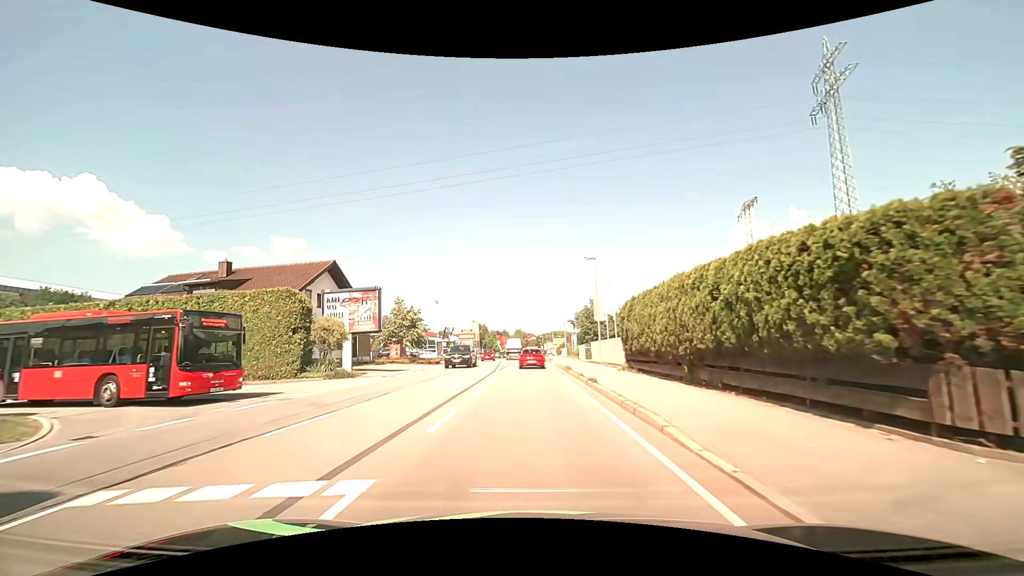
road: primary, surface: asphalt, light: Day
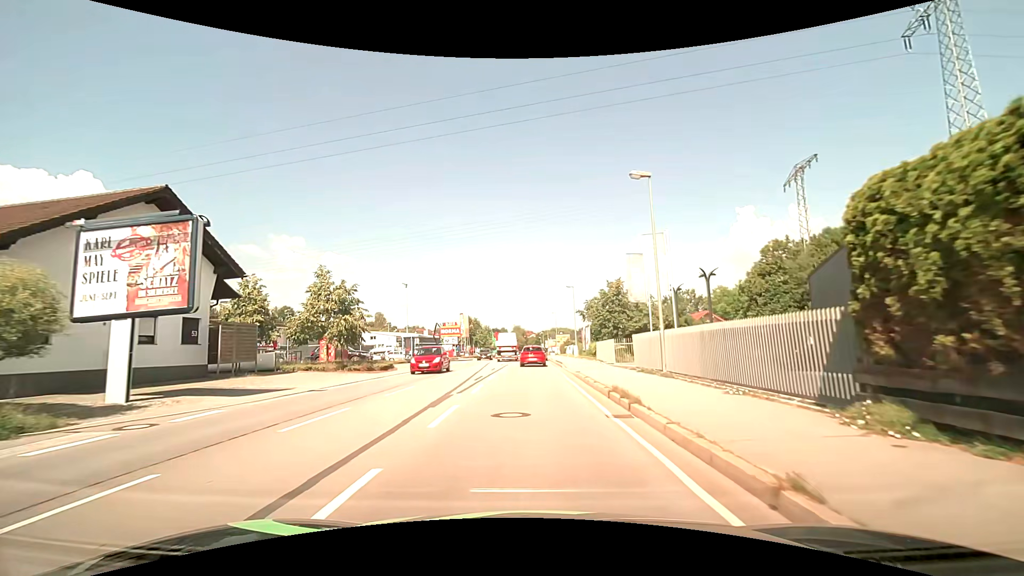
(0.0, +17.7) m; 0°
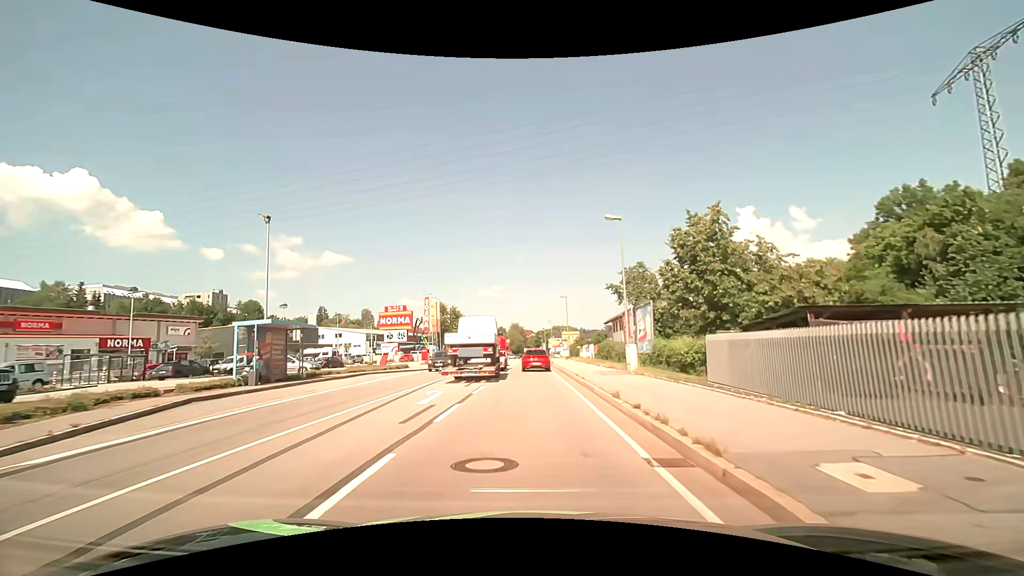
(0.0, +29.2) m; 0°
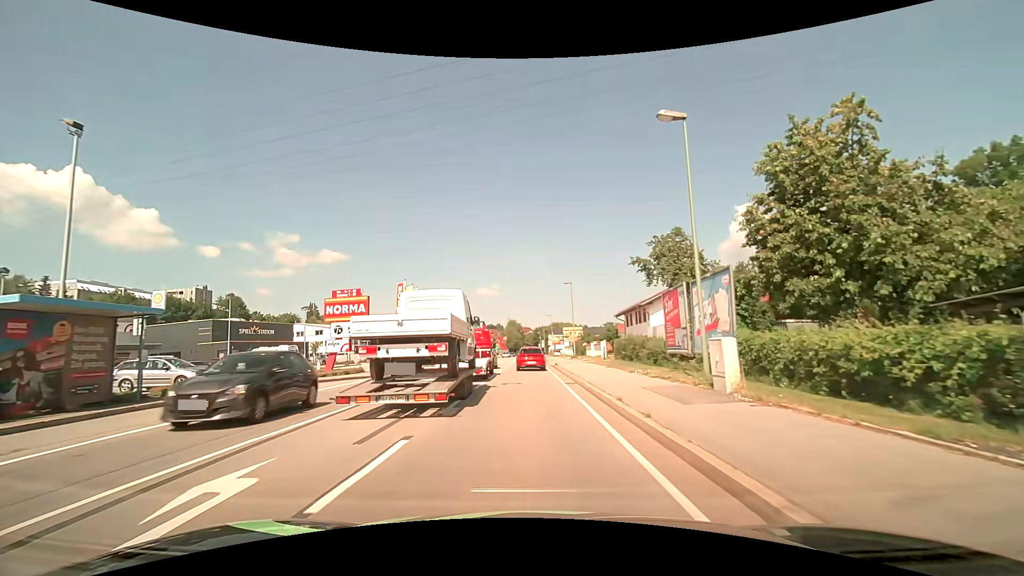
(+0.1, +11.1) m; 0°
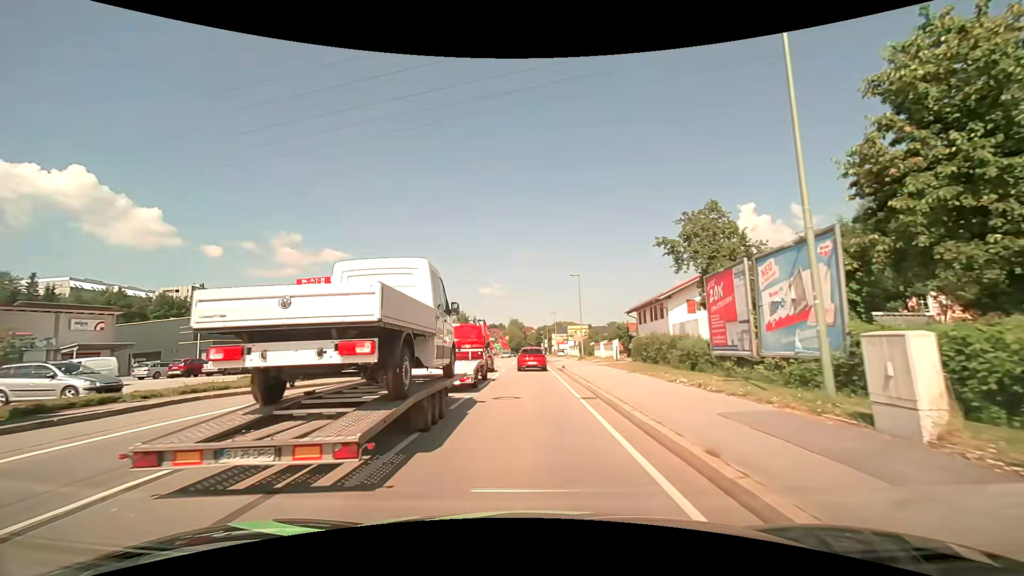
(0.0, +5.4) m; 0°
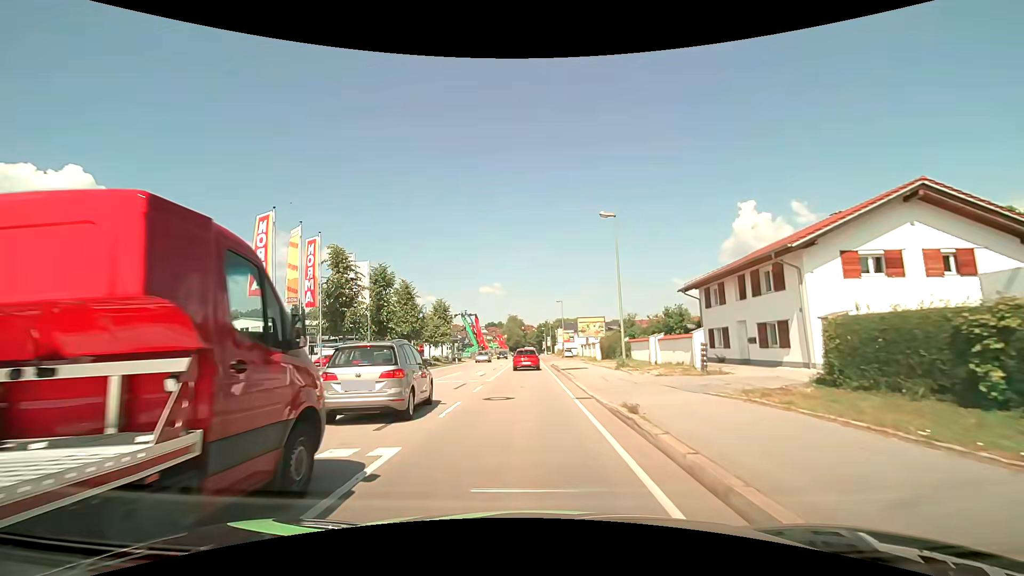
(0.0, +20.4) m; 0°
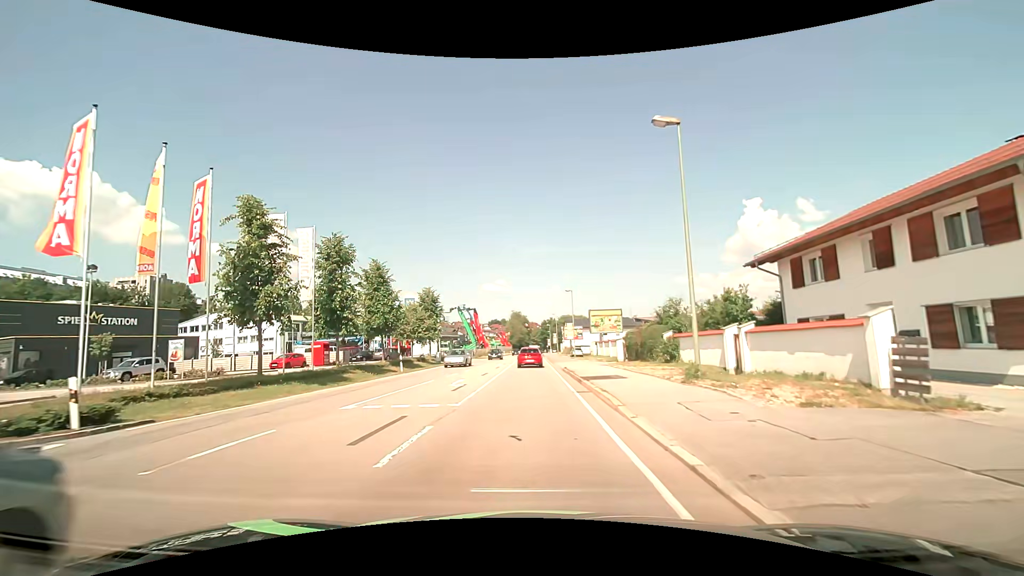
(-0.1, +10.4) m; -1°
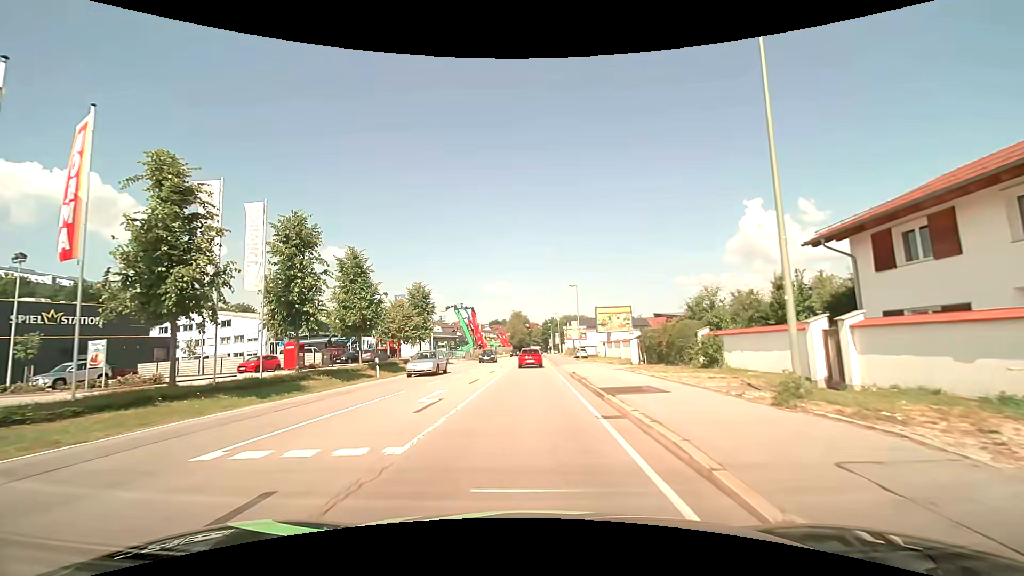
(0.0, +5.3) m; 0°
